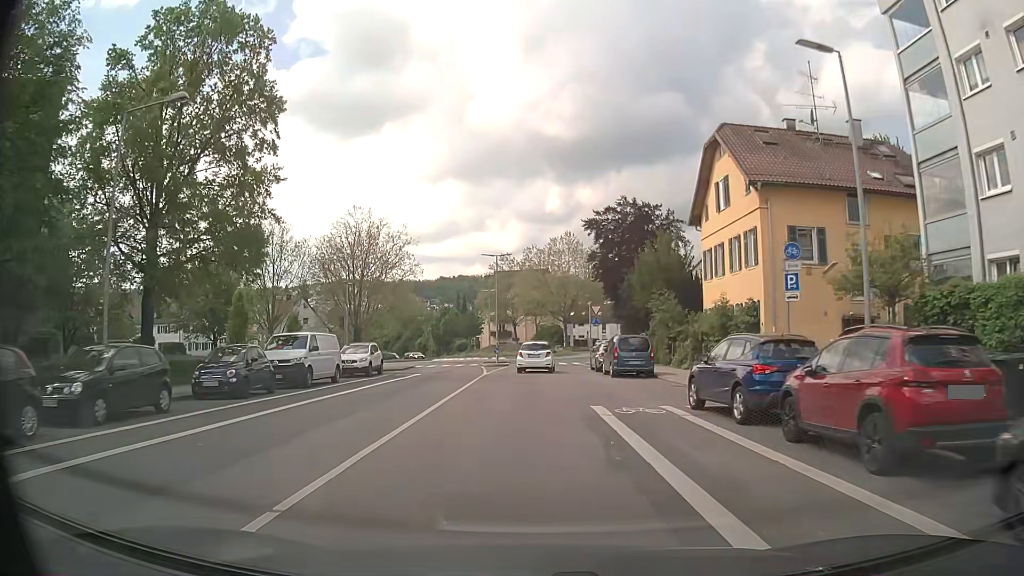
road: secondary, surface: asphalt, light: Day
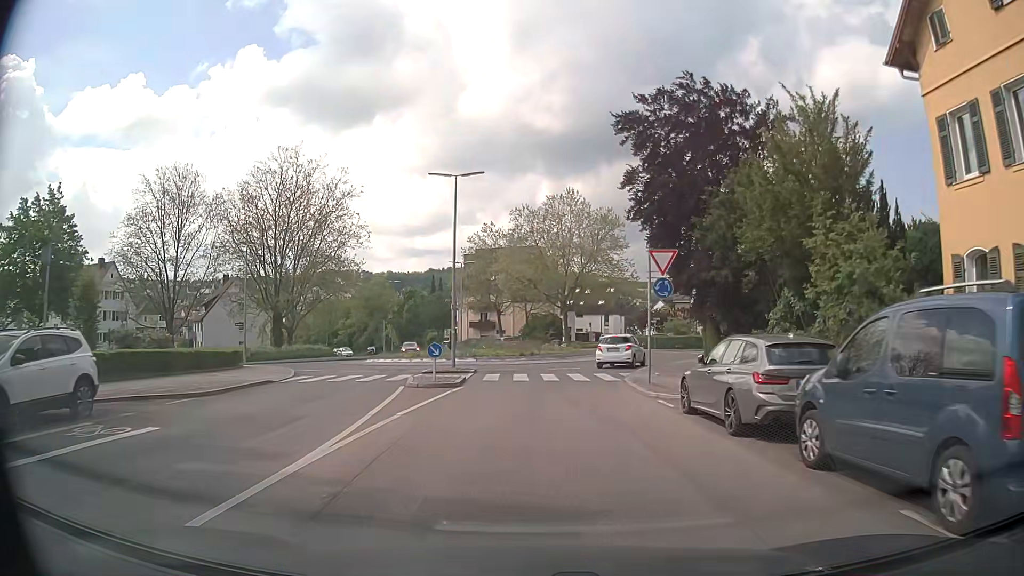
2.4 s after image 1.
(+0.1, +24.0) m; +1°
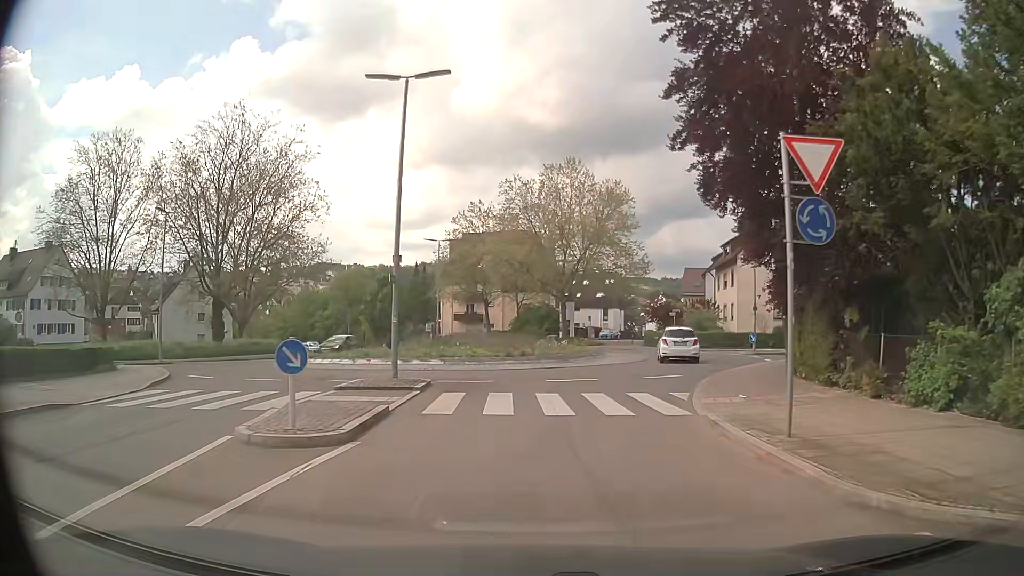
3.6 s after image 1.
(0.0, +10.7) m; 0°
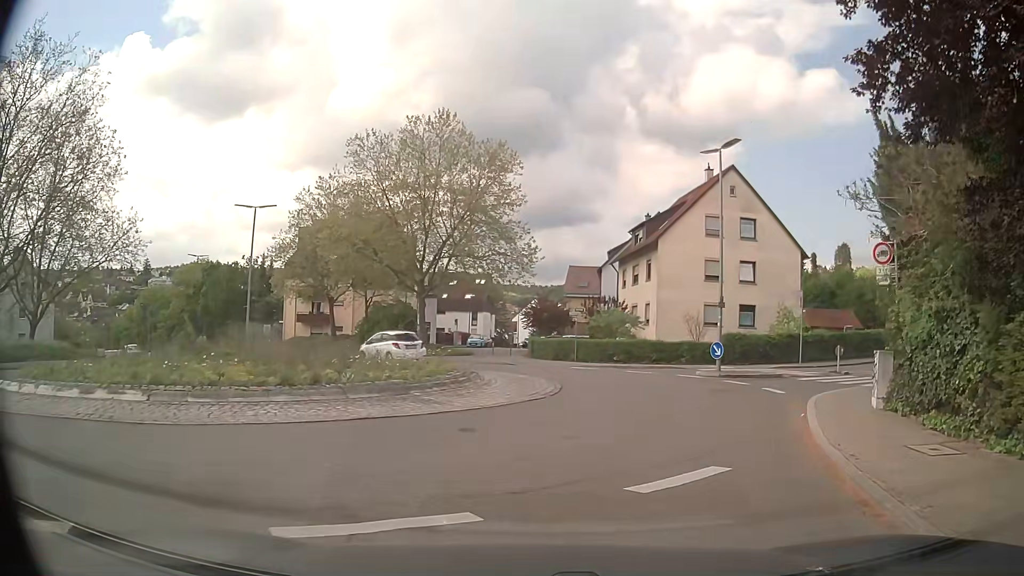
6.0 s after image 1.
(+0.9, +14.0) m; +11°
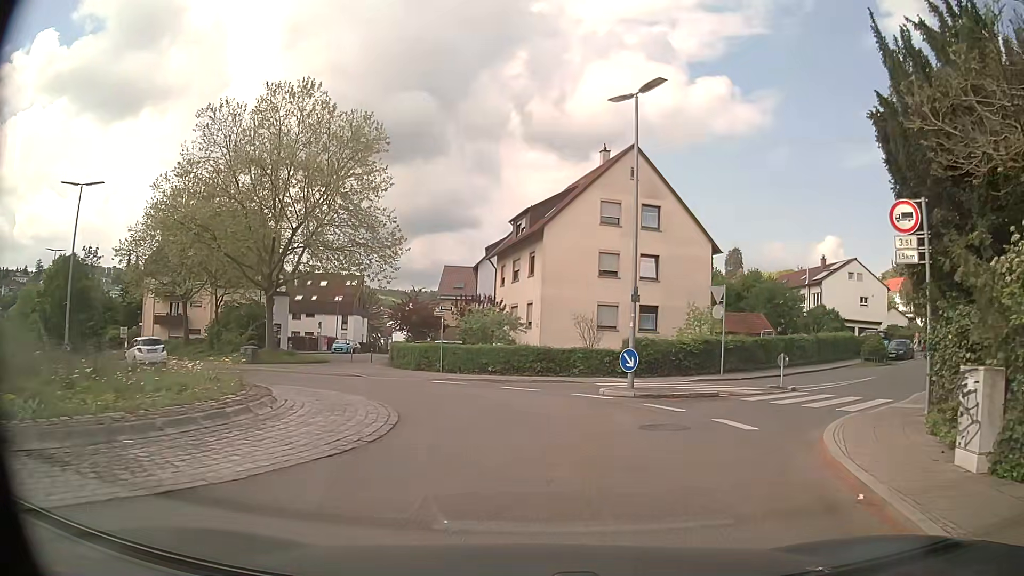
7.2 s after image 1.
(+0.7, +6.8) m; +11°
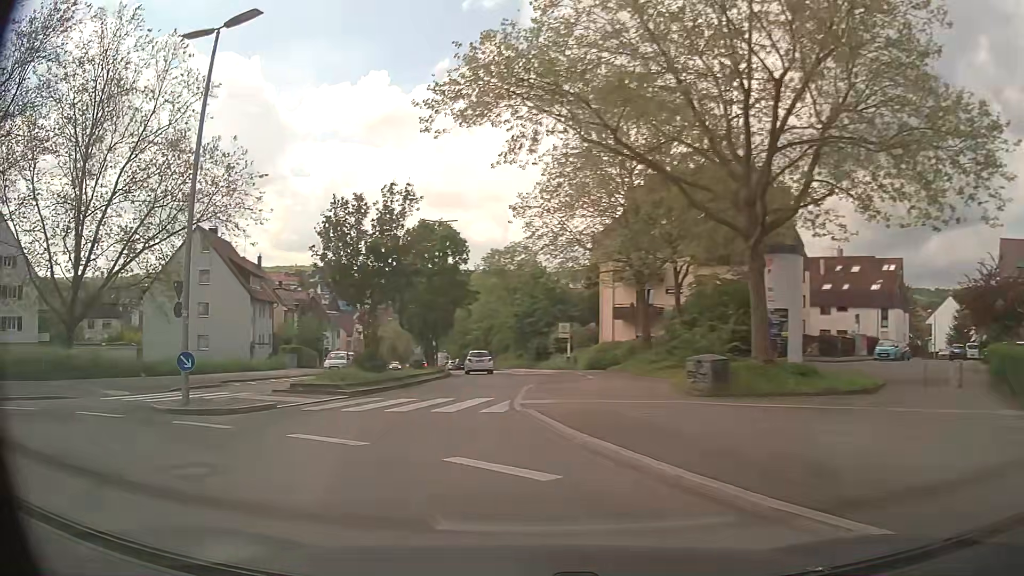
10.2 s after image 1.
(-5.4, +20.8) m; -45°
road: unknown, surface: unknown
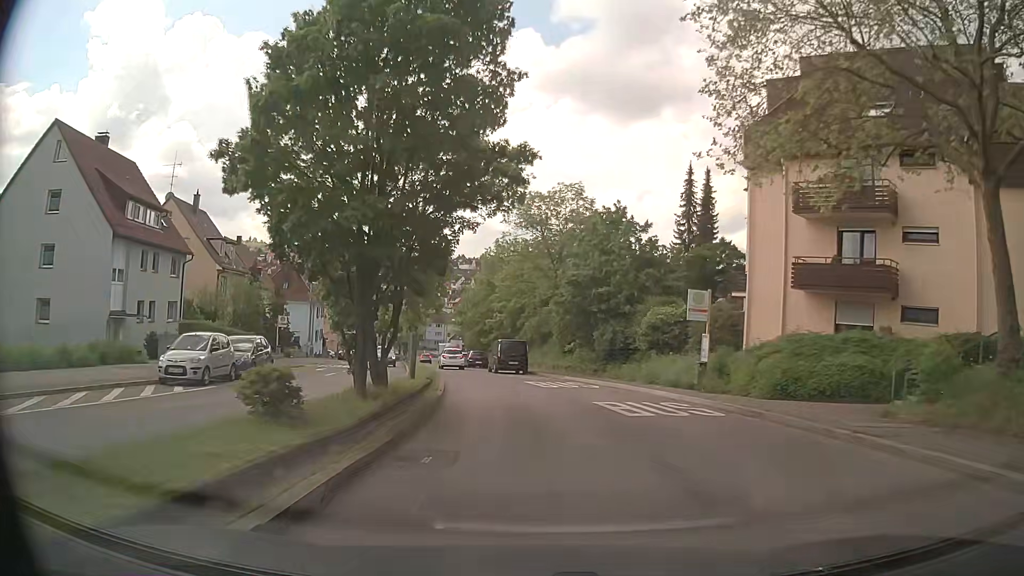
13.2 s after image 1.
(-2.8, +26.7) m; -1°
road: secondary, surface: asphalt
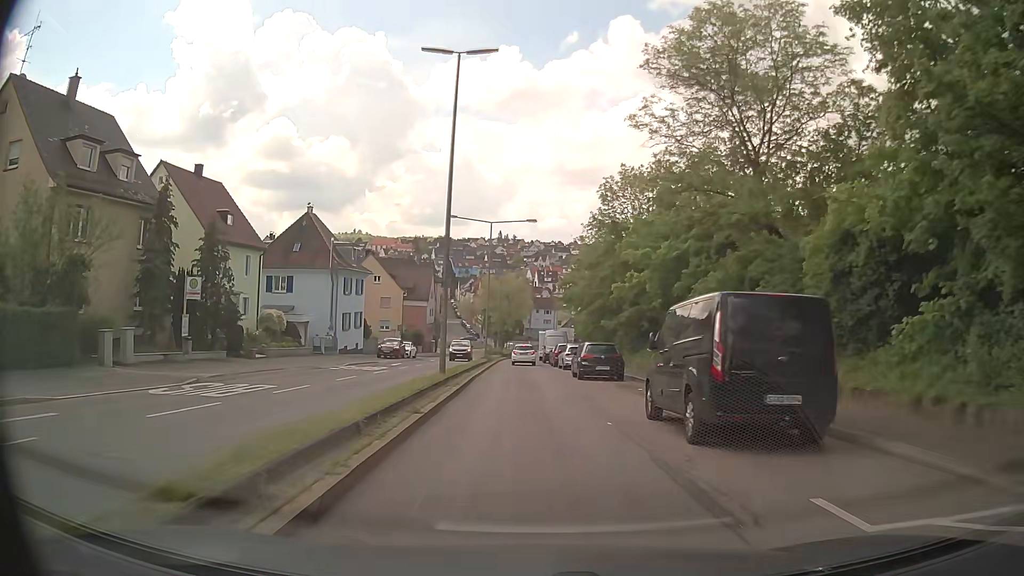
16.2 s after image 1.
(-2.9, +30.8) m; -10°
(0, +10) (-1, +20) (-1, +30) (-1, +40) (-1, +50) (-2, +60) (-2, +70) (-2, +80) (-2, +90) (-2, +100) m
